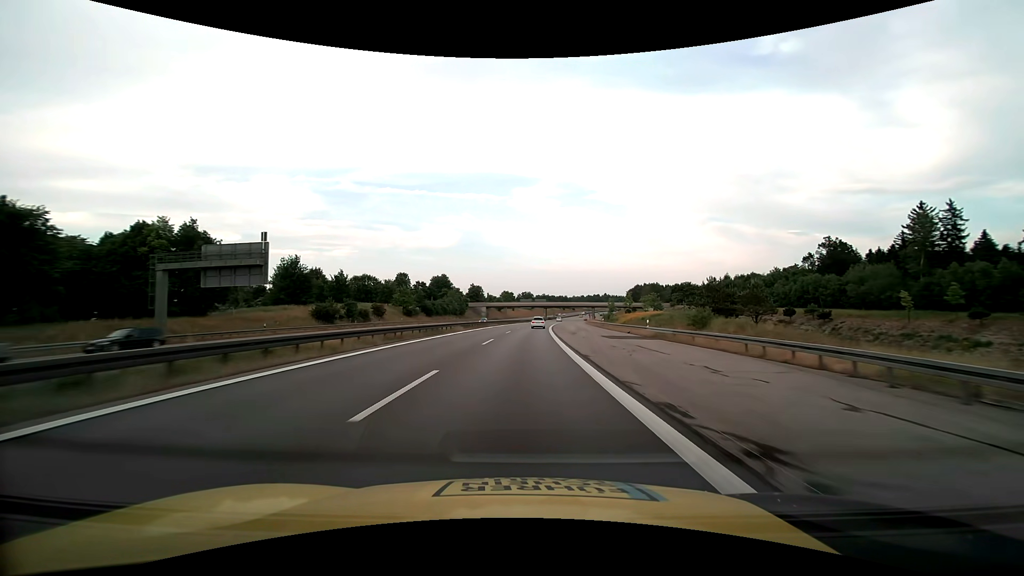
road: motorway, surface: asphalt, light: Day
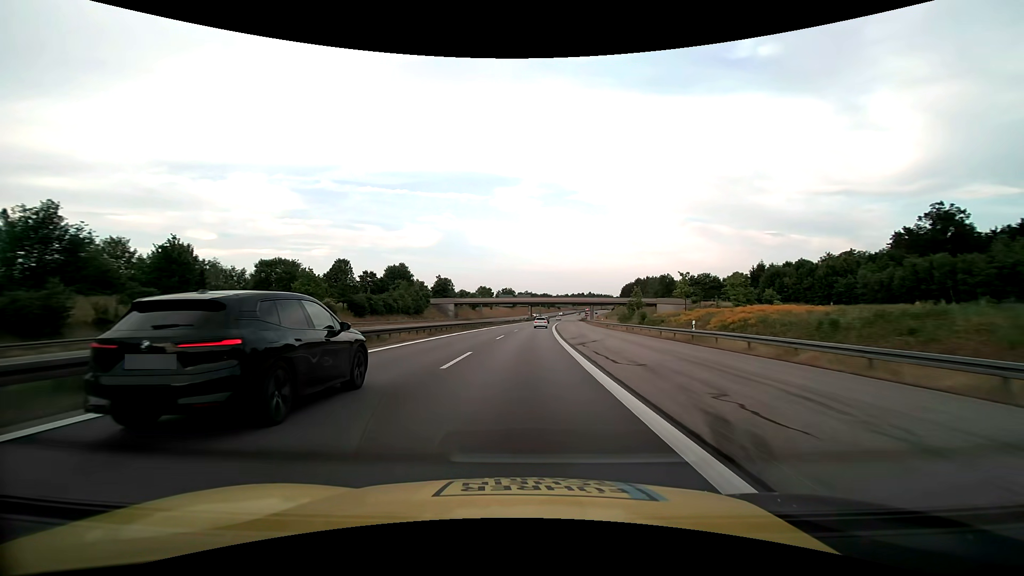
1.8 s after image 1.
(+0.9, +47.6) m; +2°
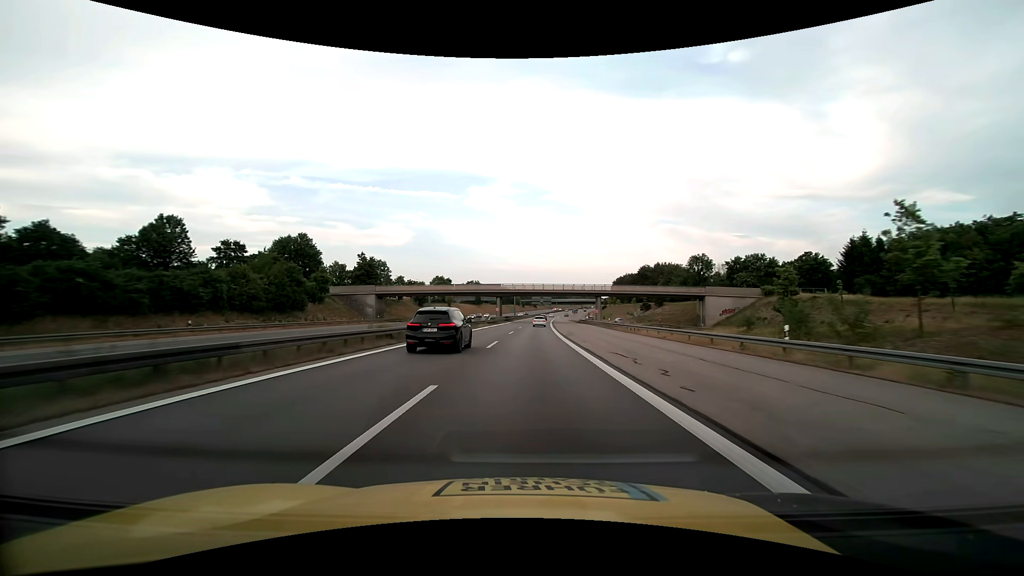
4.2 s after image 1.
(+1.6, +63.3) m; +3°
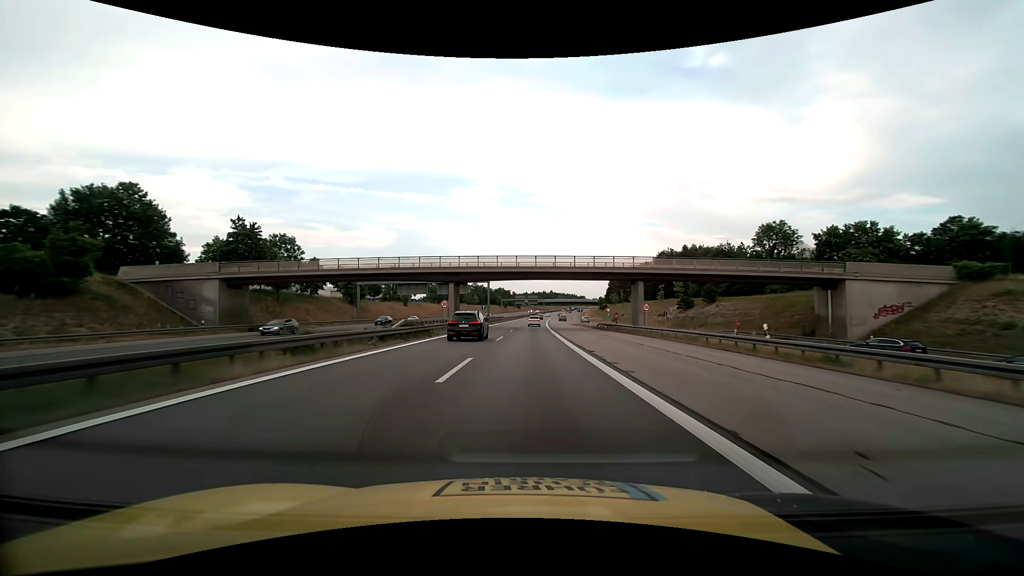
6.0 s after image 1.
(+0.9, +47.5) m; +2°
(0, +10) (0, +20) (0, +30) (0, +40) (+1, +50) (+1, +60) (+1, +70) (+2, +80) (+2, +90) (+3, +100) m
